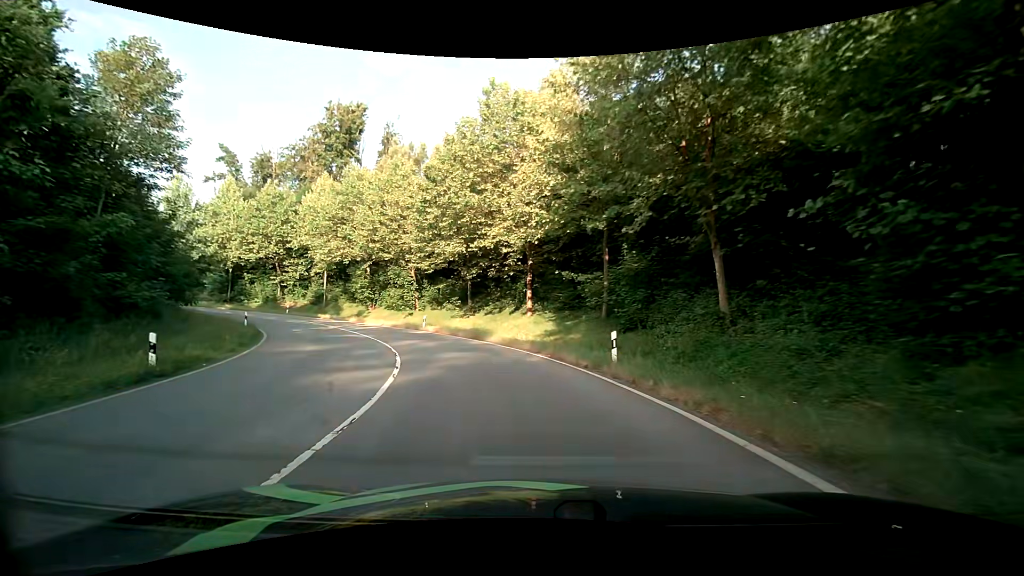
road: primary_link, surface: asphalt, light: Day
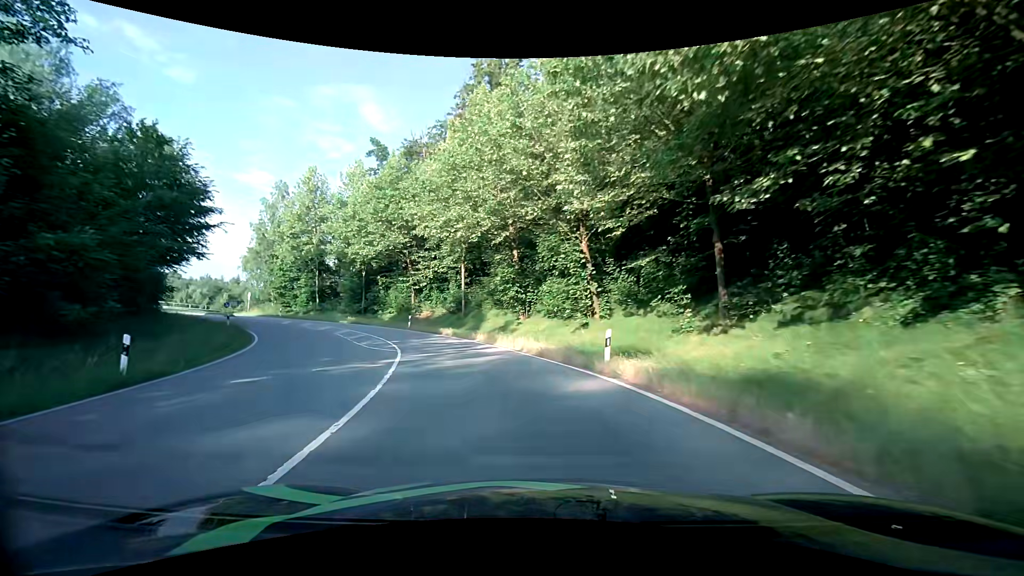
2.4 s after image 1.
(-3.9, +22.4) m; -21°
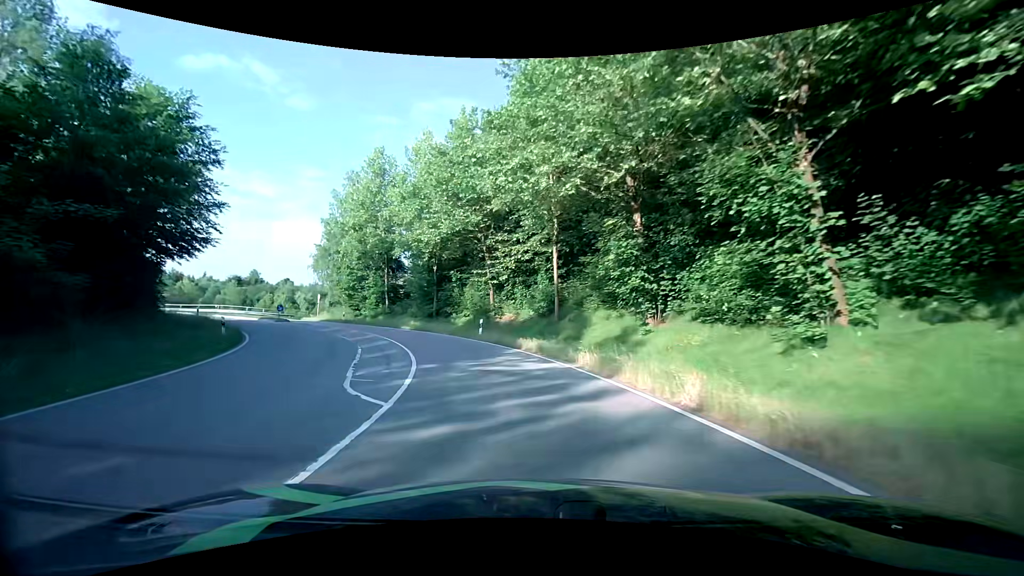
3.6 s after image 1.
(-1.1, +11.5) m; -11°
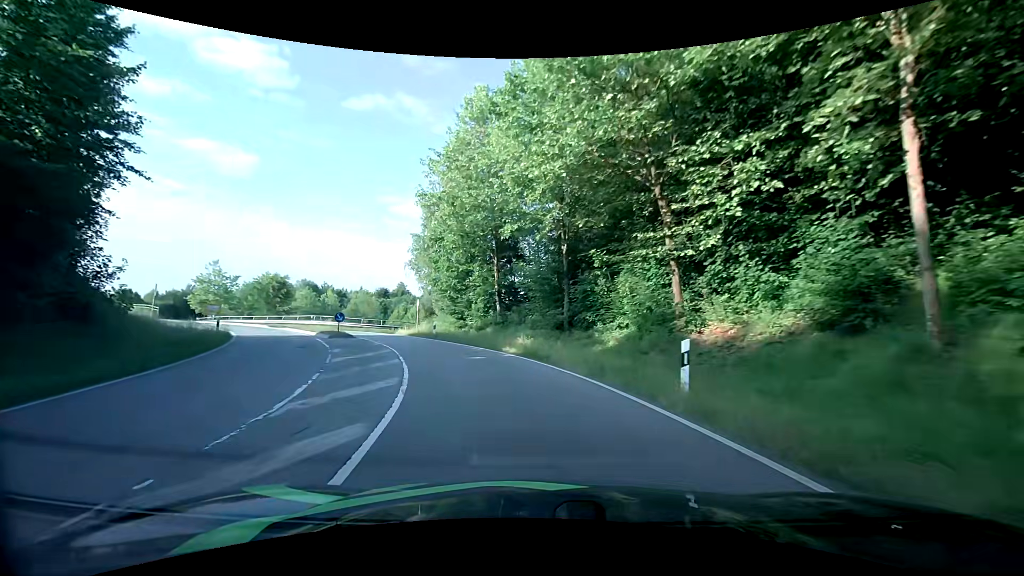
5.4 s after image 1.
(-2.5, +17.0) m; -17°
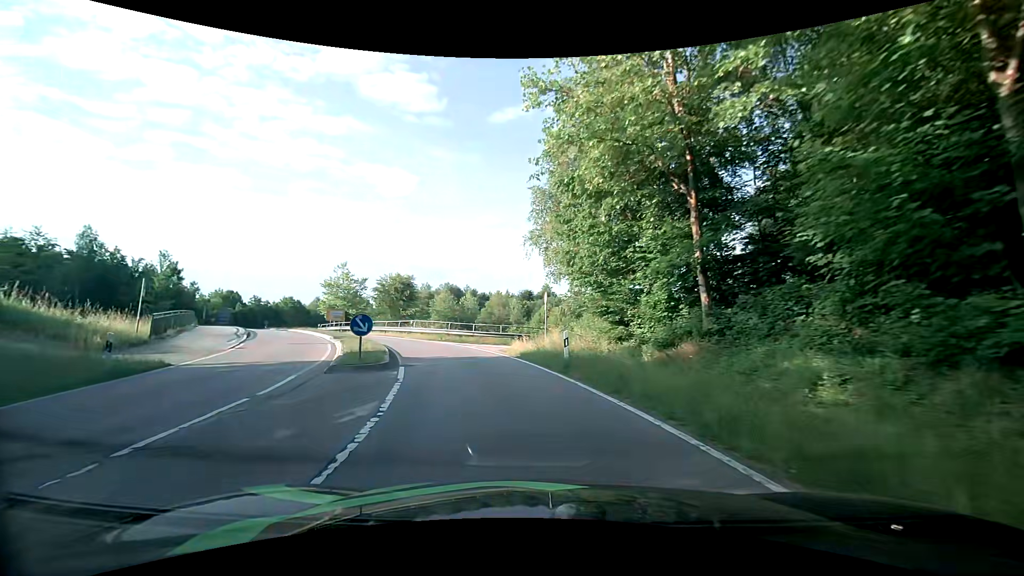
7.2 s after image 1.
(-2.4, +16.5) m; -17°
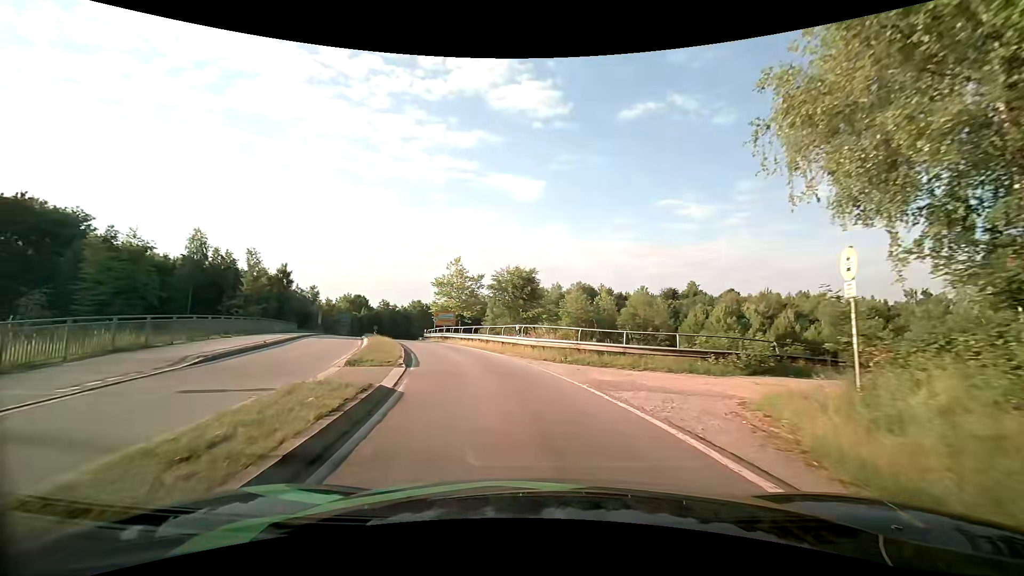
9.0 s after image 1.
(-2.0, +15.6) m; -15°
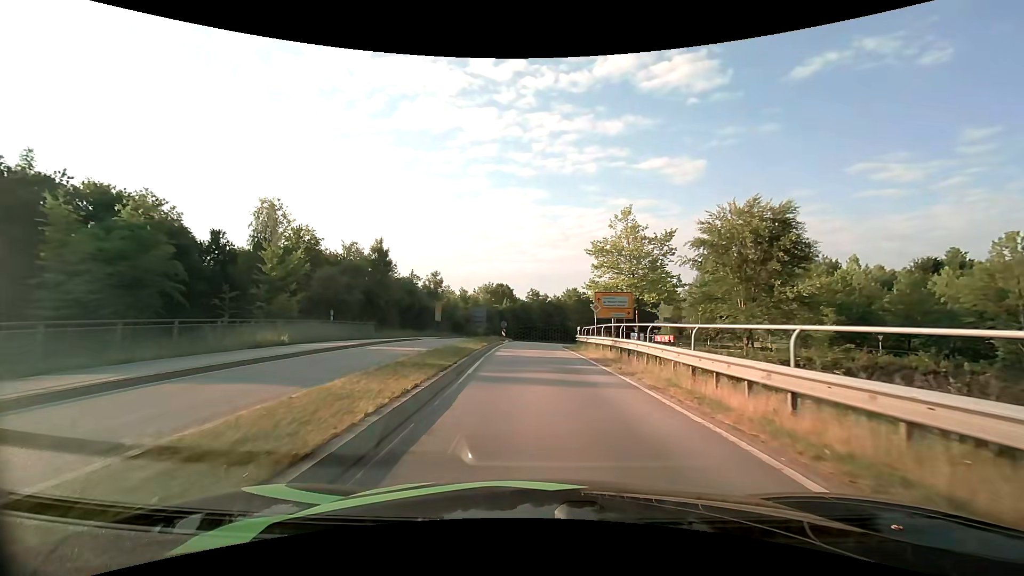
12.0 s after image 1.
(-5.1, +26.8) m; -18°
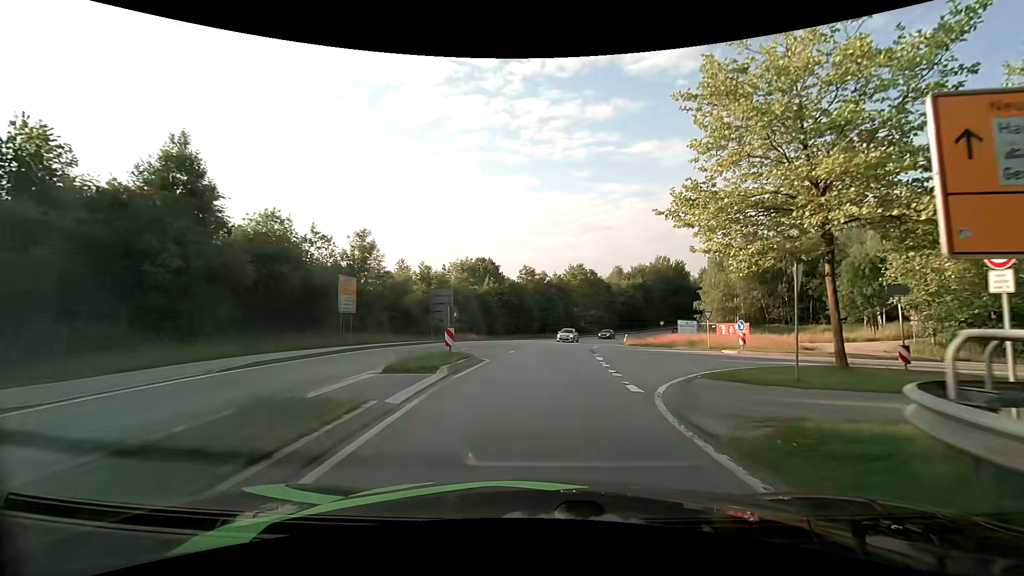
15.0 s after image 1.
(-0.6, +28.7) m; 0°
(0, +10) (+1, +20) (+2, +30) (+3, +40) (+5, +50) (+7, +59) (+10, +69) (+13, +78) (+17, +88) (+22, +97) m
